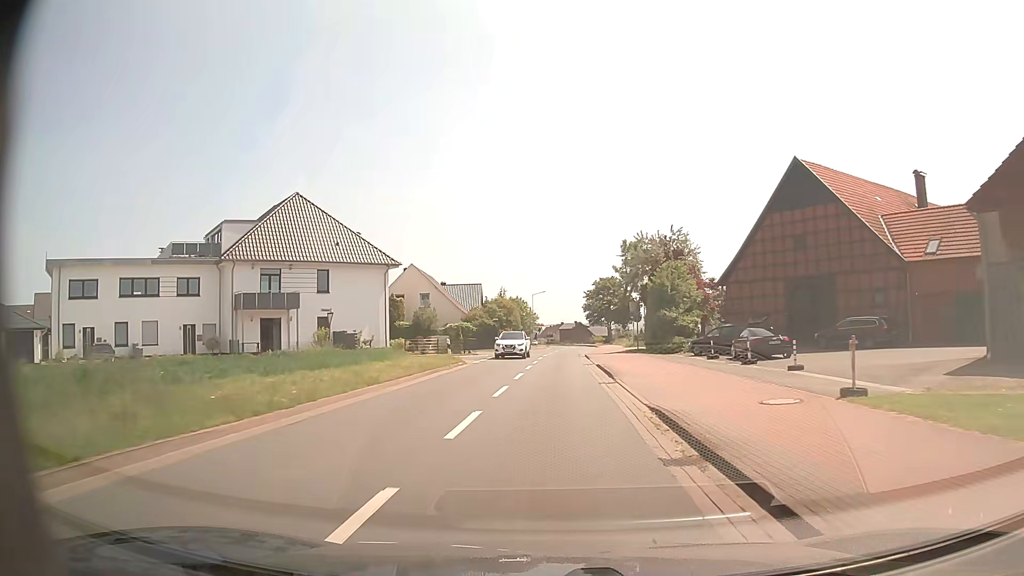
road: tertiary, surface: asphalt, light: Day
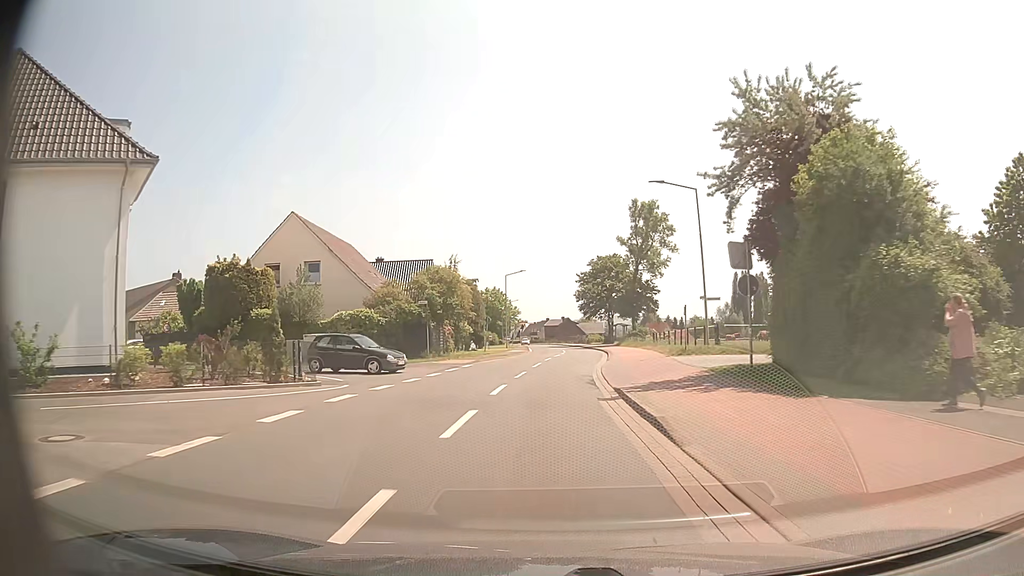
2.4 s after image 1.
(+0.9, +30.6) m; +2°
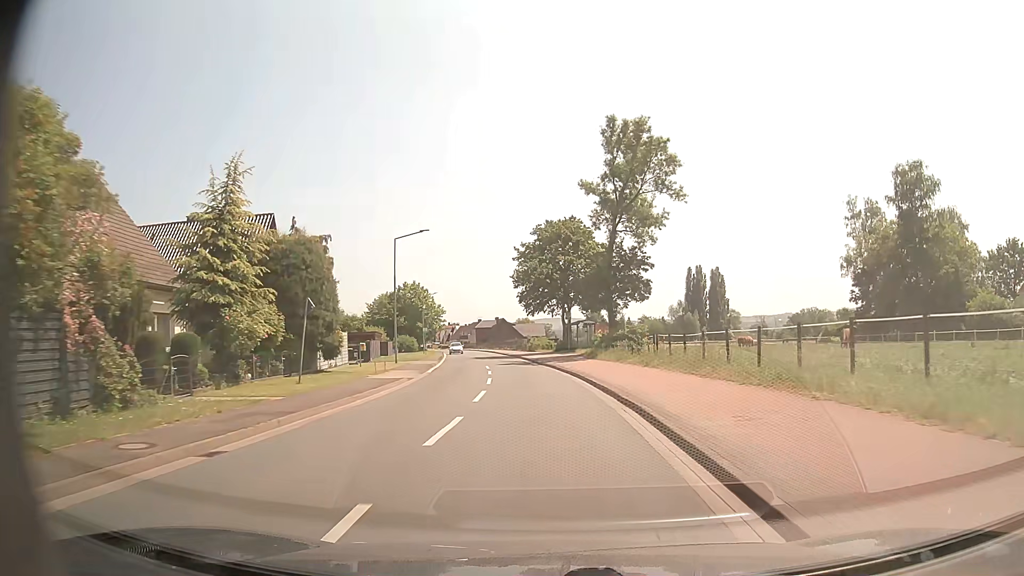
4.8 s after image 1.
(+0.9, +30.6) m; +6°
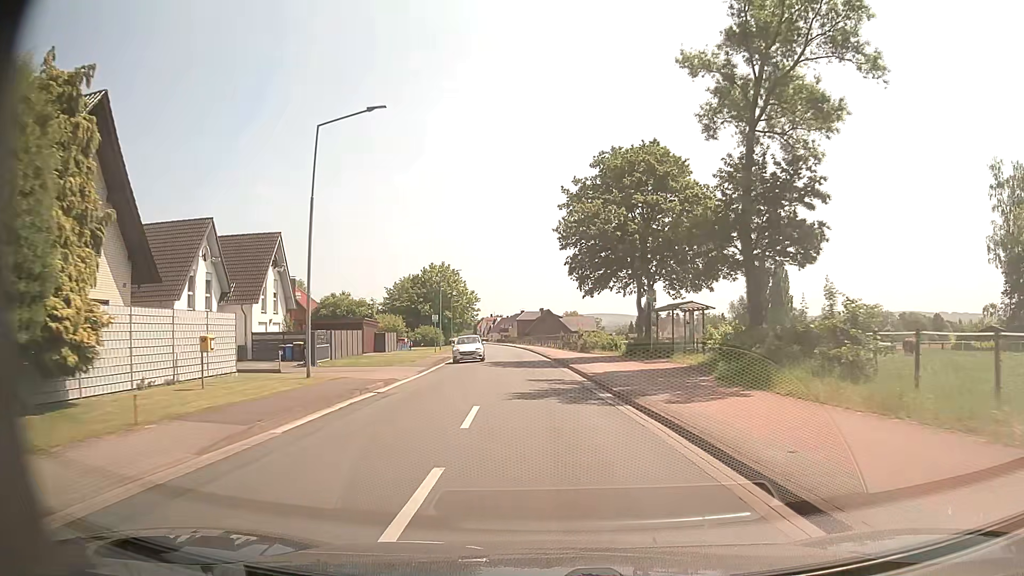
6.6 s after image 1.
(-1.1, +22.9) m; -5°
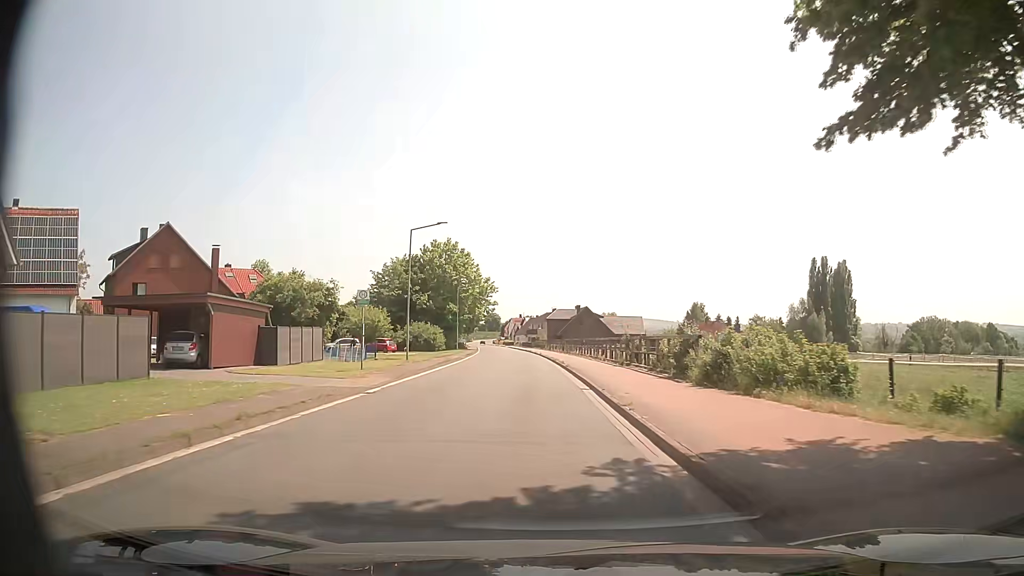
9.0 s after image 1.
(-0.7, +30.7) m; -3°
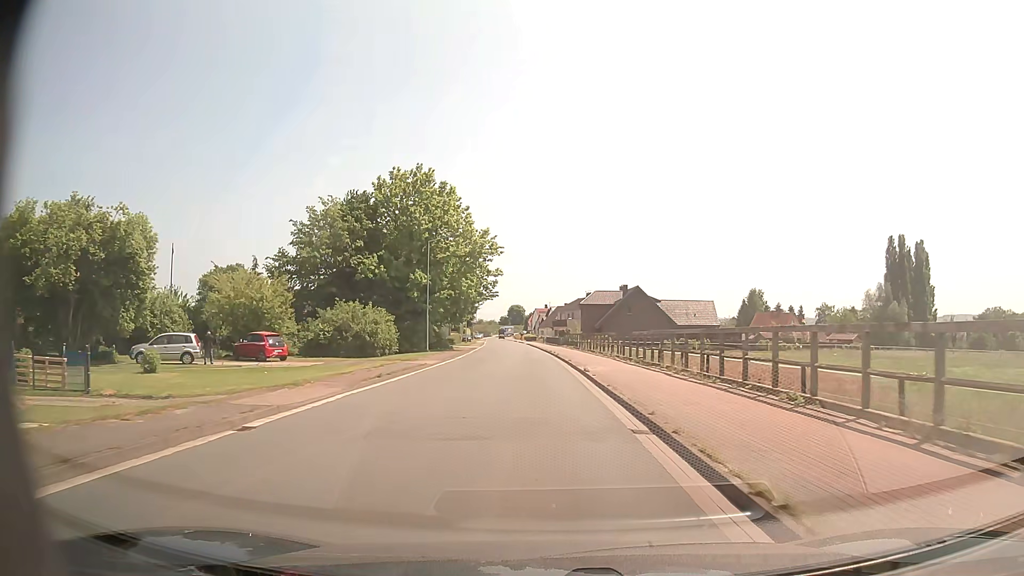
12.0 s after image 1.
(-0.9, +38.2) m; -2°
